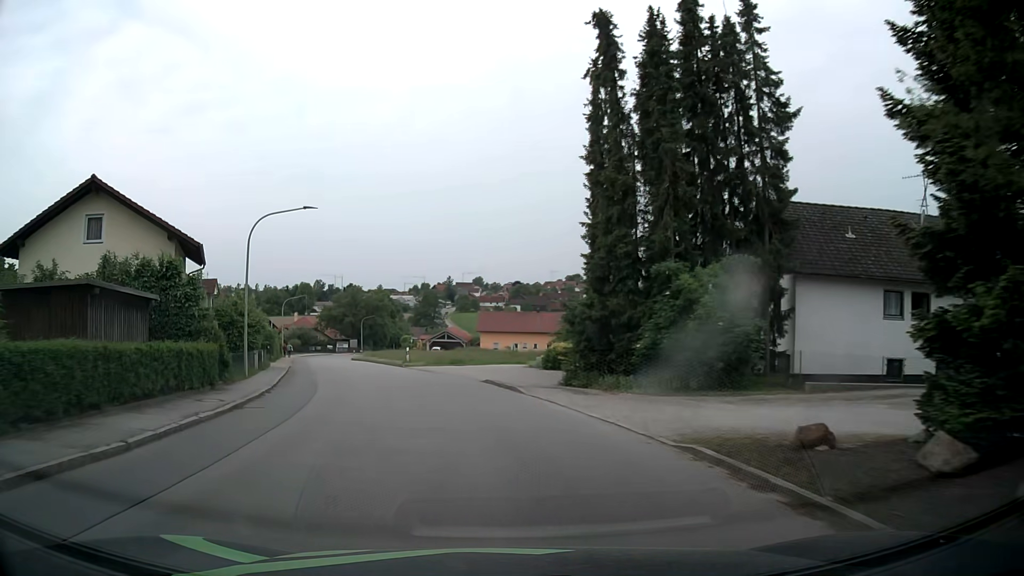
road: tertiary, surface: asphalt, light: Day
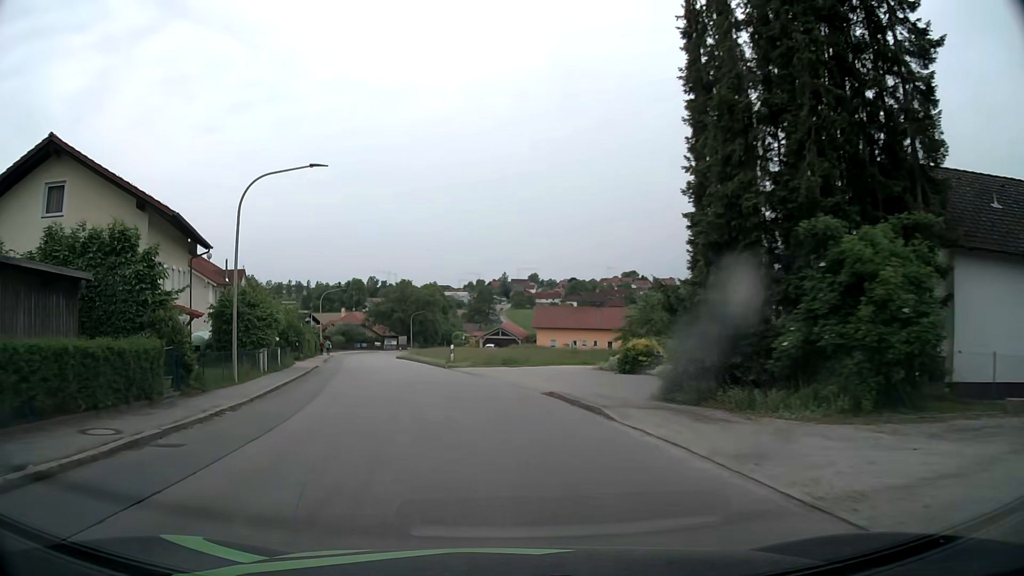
(-0.3, +6.8) m; -5°
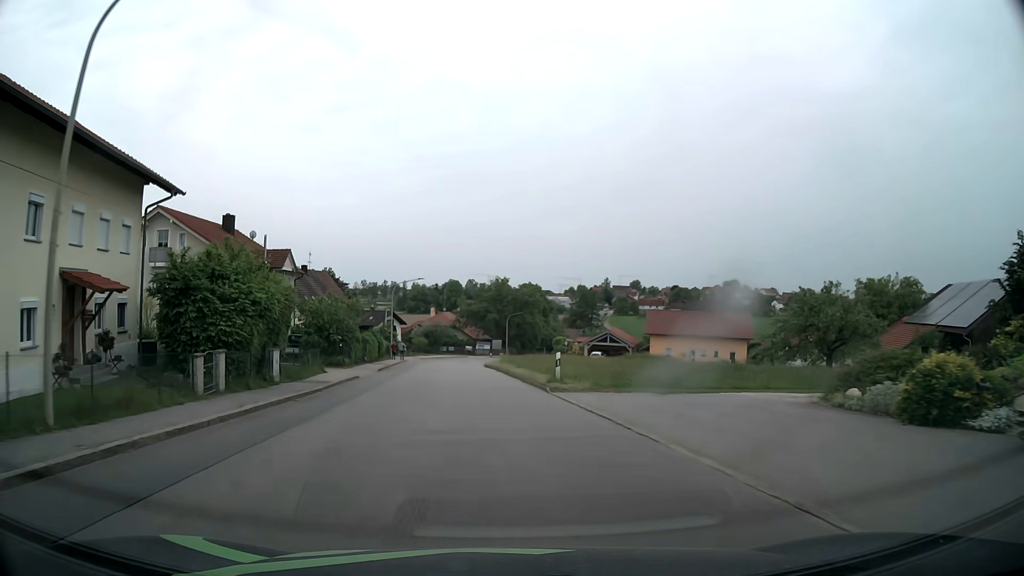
(-1.2, +14.0) m; -9°
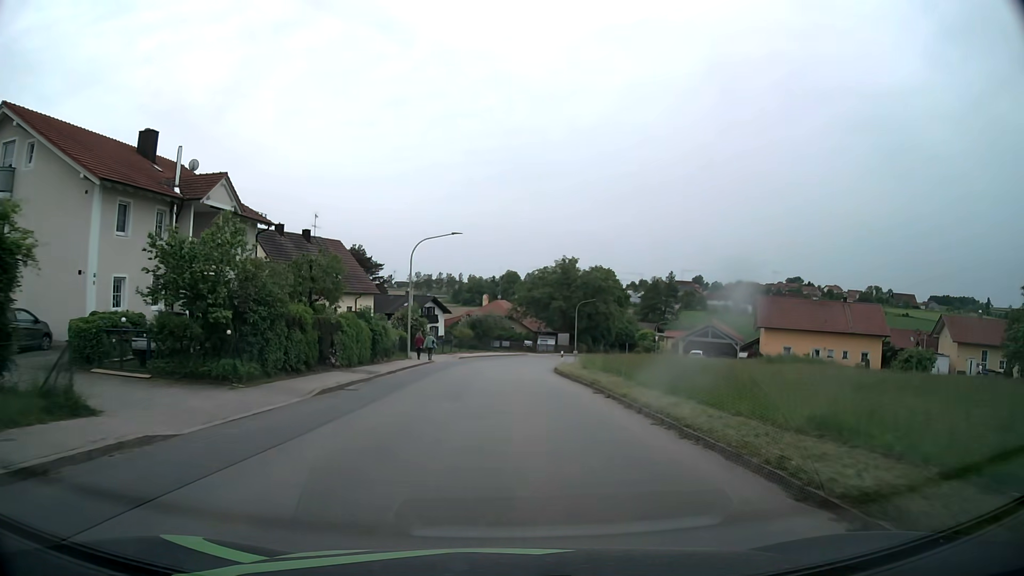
(-1.2, +22.2) m; -4°
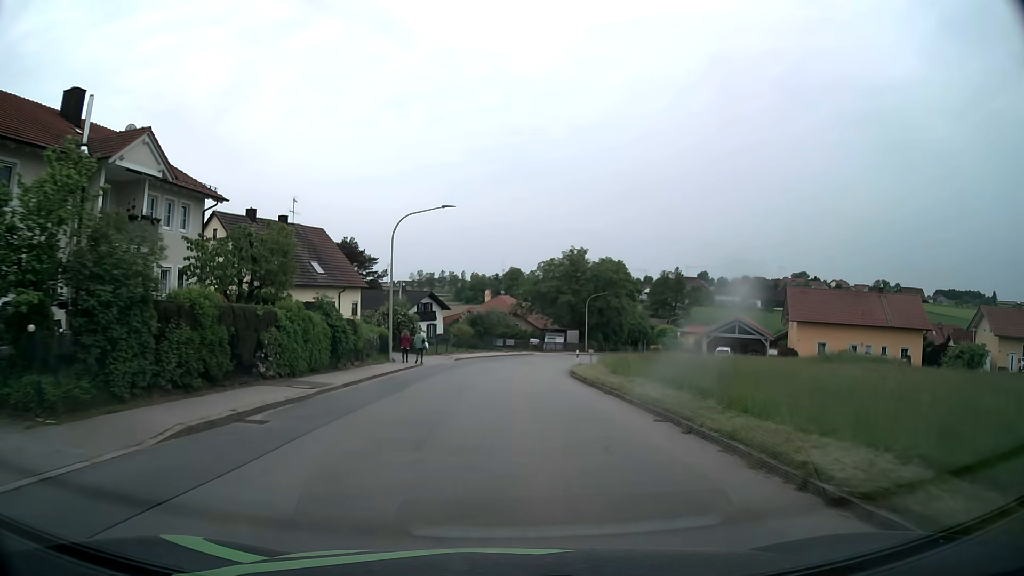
(0.0, +7.5) m; 0°
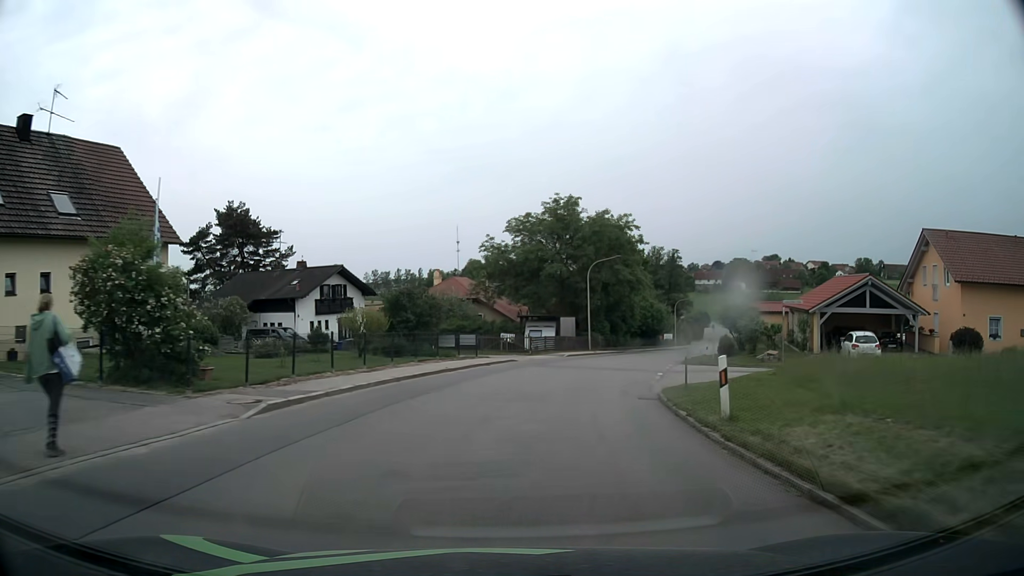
(+0.3, +29.9) m; +3°
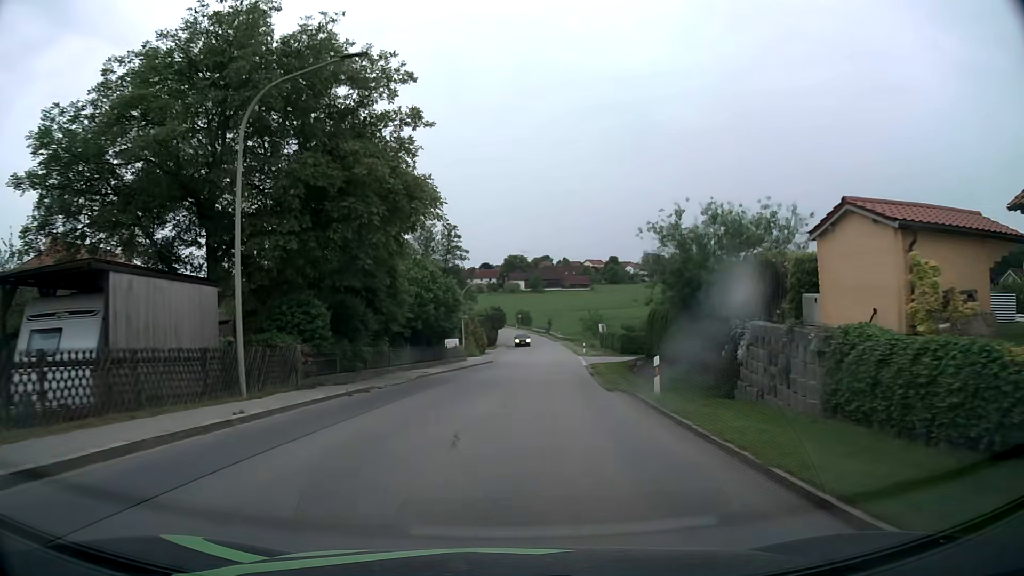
(+6.5, +37.4) m; +20°
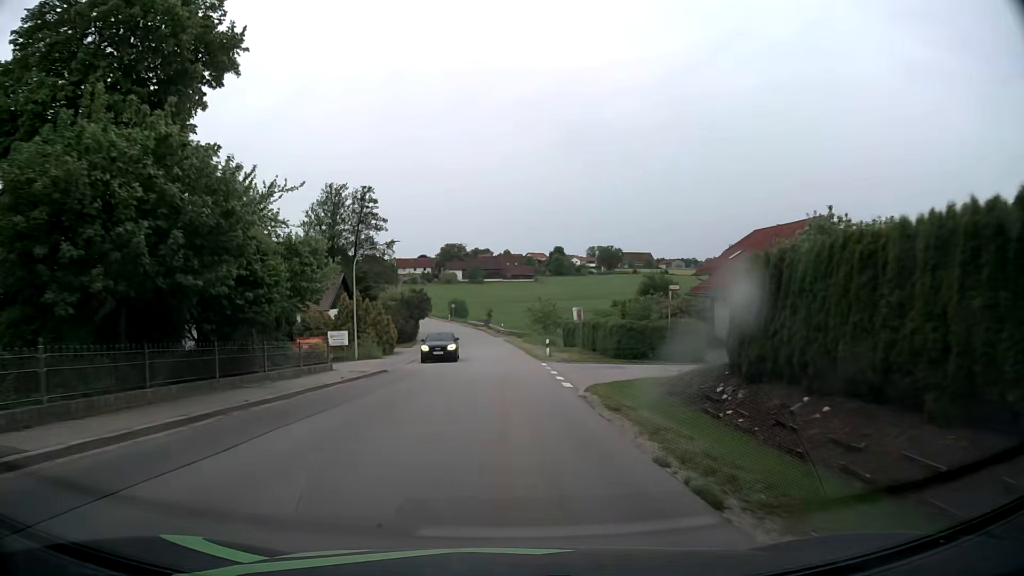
(+1.3, +23.5) m; +6°
(0, +10) (0, +20) (0, +30) (-1, +40) (-1, +50) (-2, +60) (-4, +70) (-5, +80) (-7, +89) (-10, +99) m
